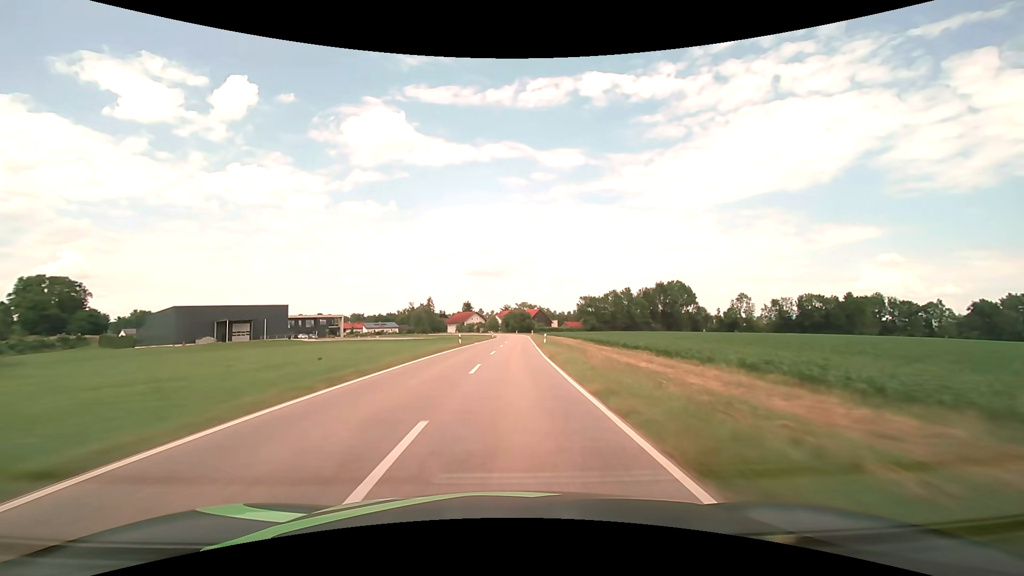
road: tertiary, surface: asphalt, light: Day
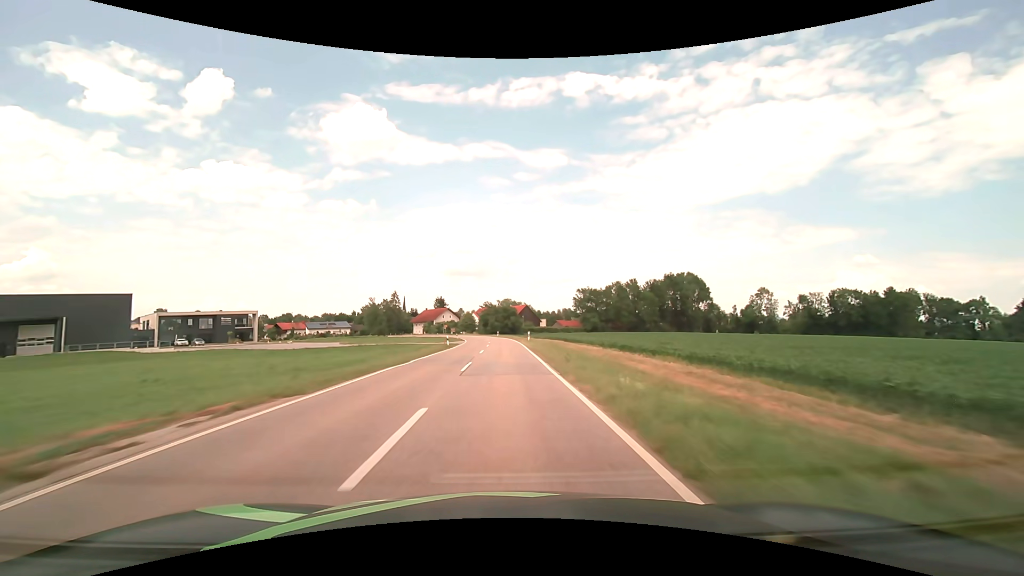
(+1.1, +47.0) m; +2°
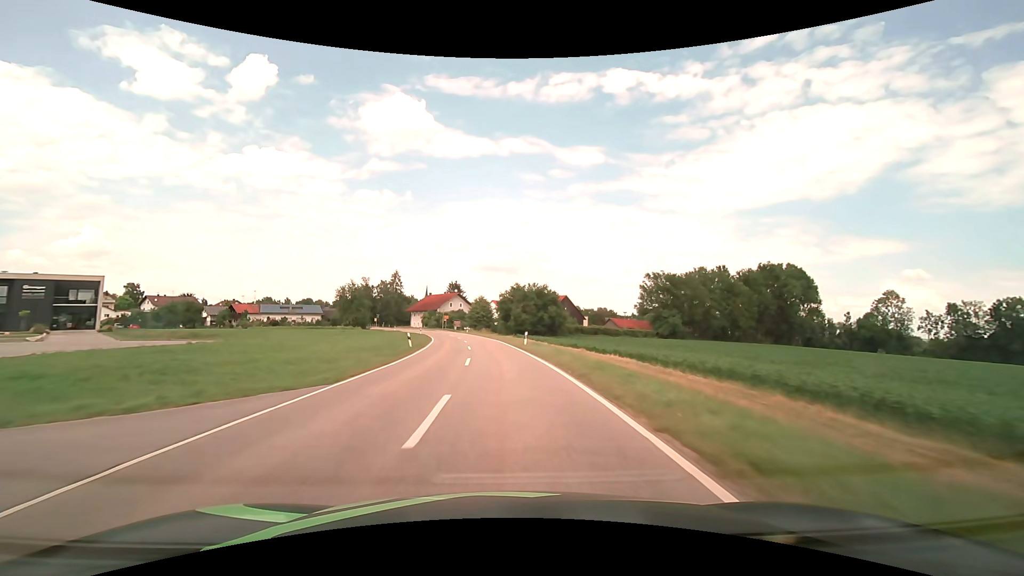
(-0.7, +59.0) m; -3°
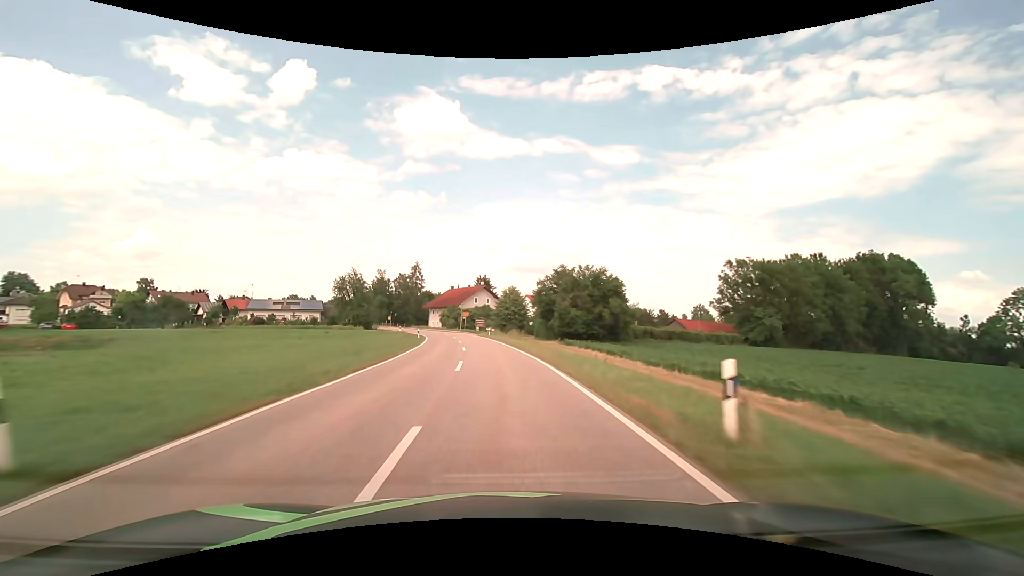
(-0.9, +27.0) m; -4°
(0, +10) (-1, +20) (-1, +30) (-2, +40) (-4, +50) (-6, +60) (-8, +69) (-11, +79) (-14, +88) (-17, +98) m
